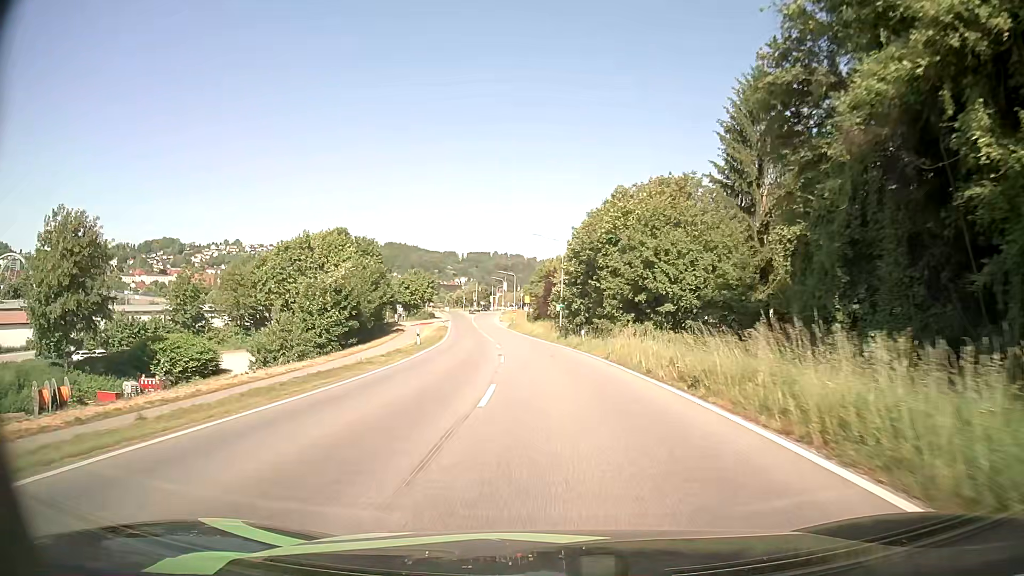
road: secondary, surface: asphalt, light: Day
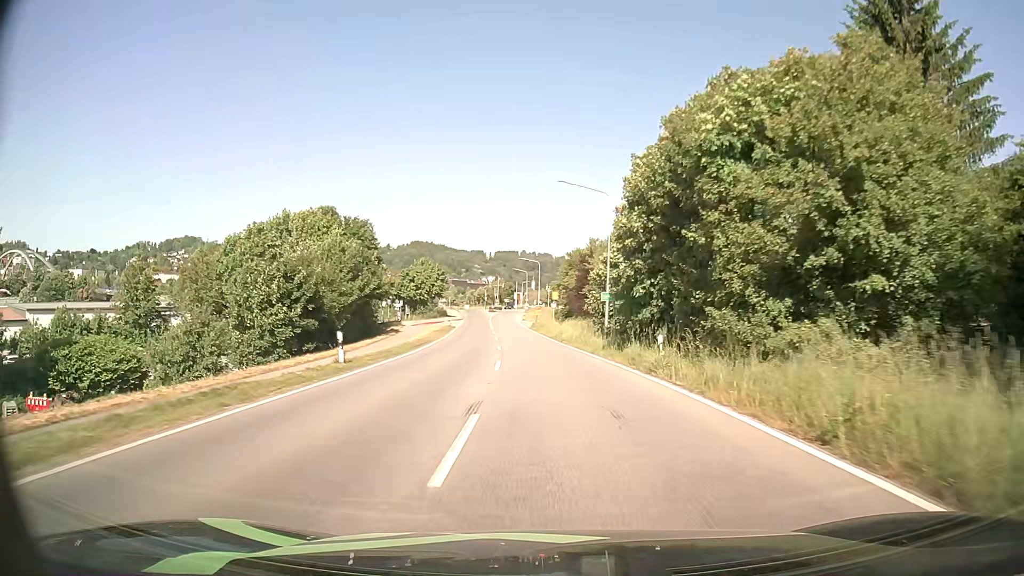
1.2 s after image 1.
(-0.4, +17.8) m; -2°
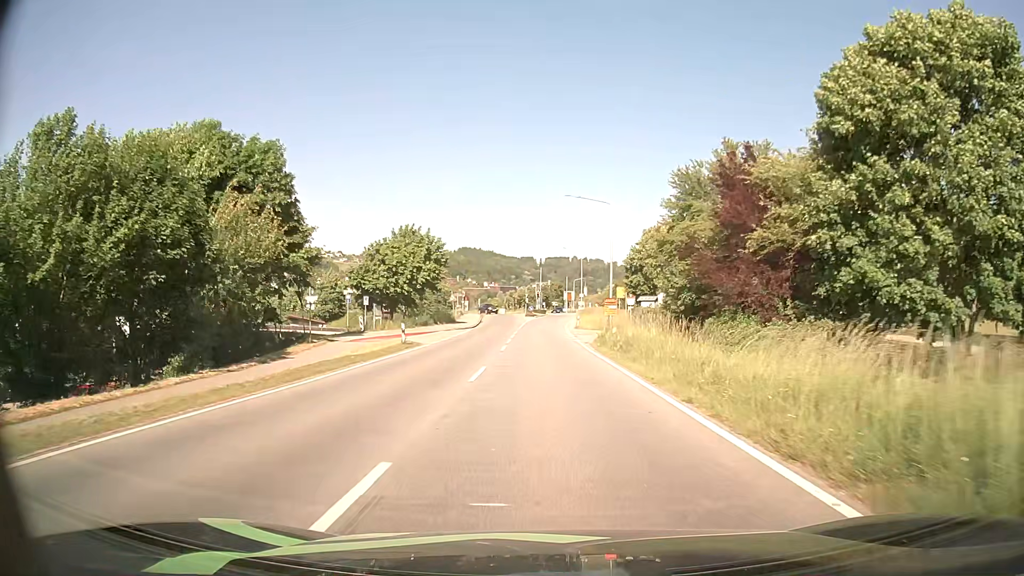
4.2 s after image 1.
(-1.6, +39.8) m; -4°
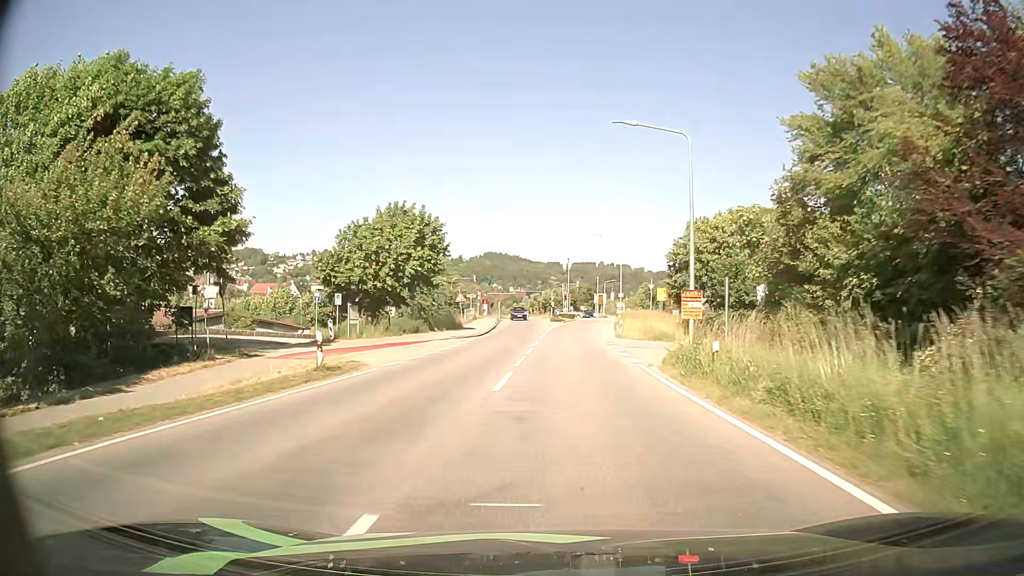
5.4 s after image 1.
(-0.3, +13.9) m; -2°
